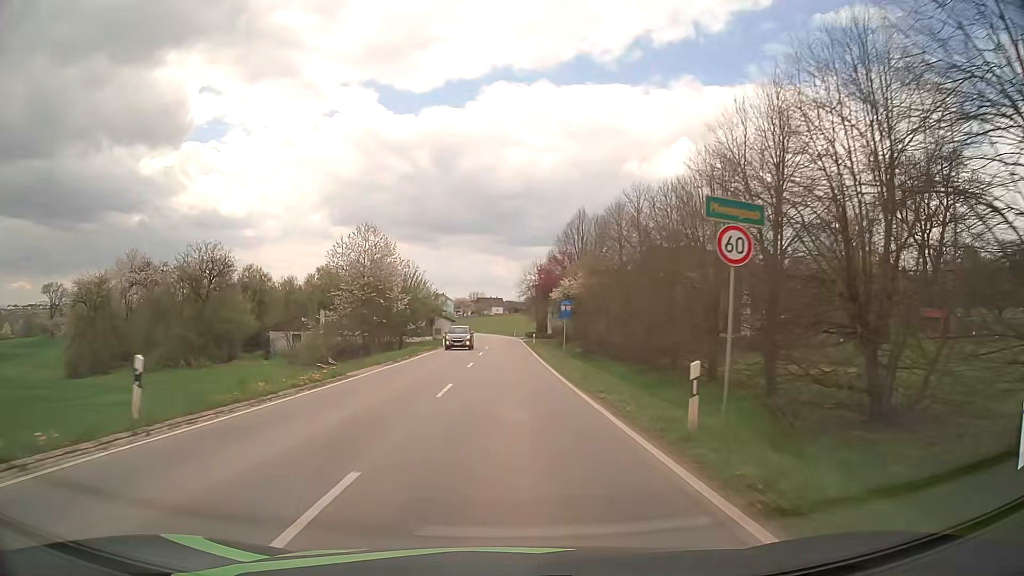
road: tertiary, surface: asphalt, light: Day
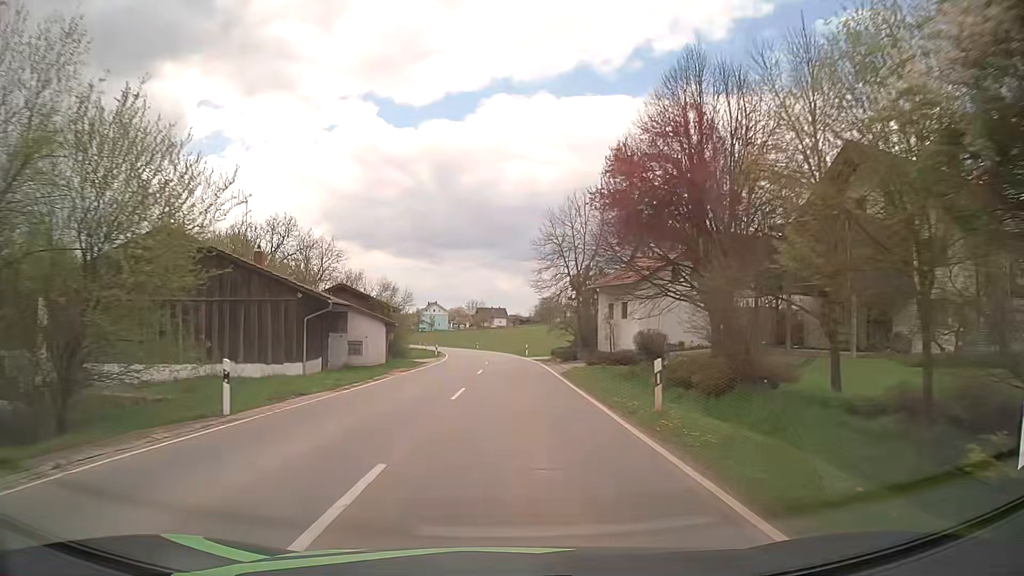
(-0.2, +47.1) m; -1°
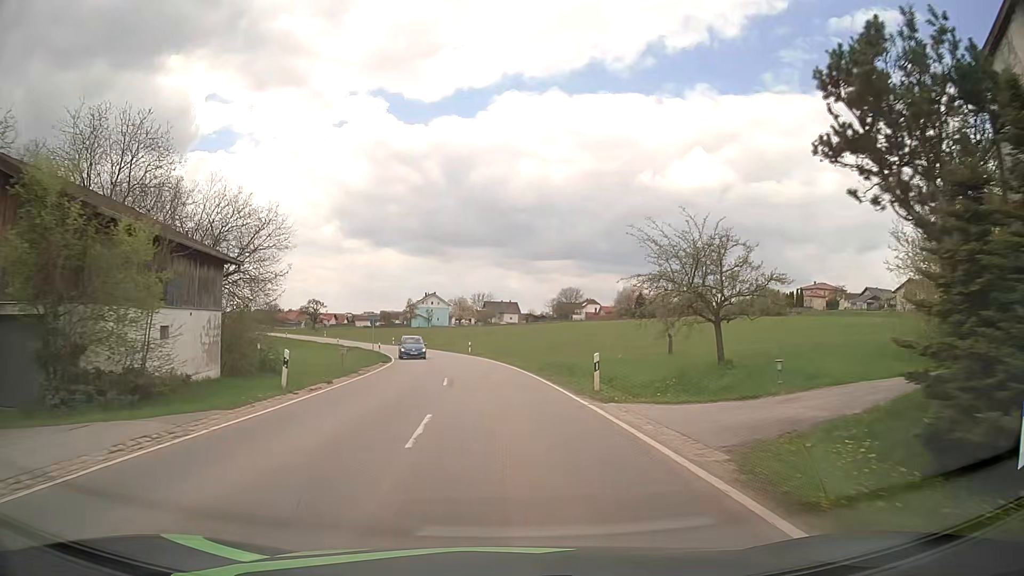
(-0.1, +43.3) m; 0°
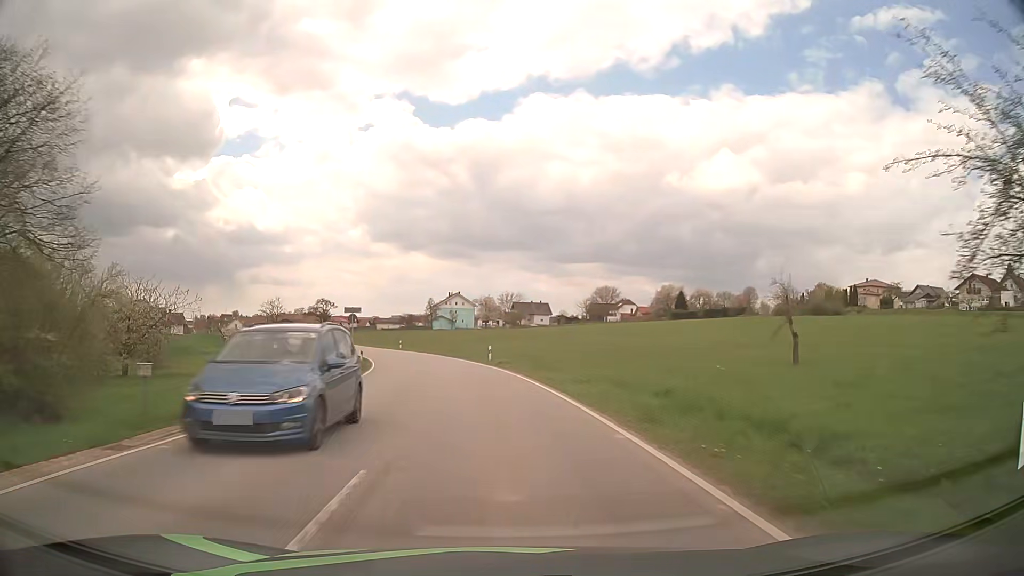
(-0.4, +17.4) m; -3°
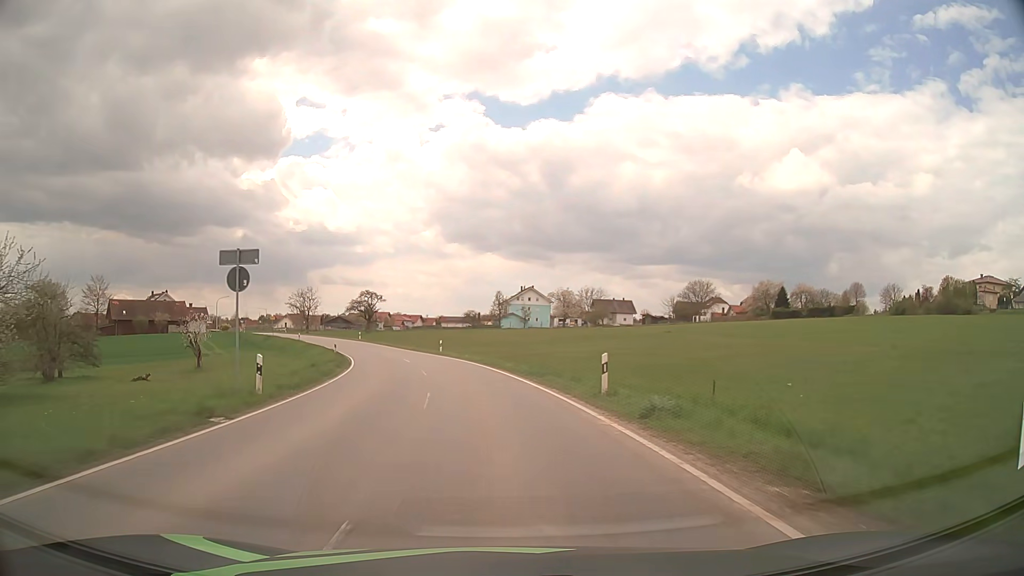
(-1.3, +26.3) m; -6°
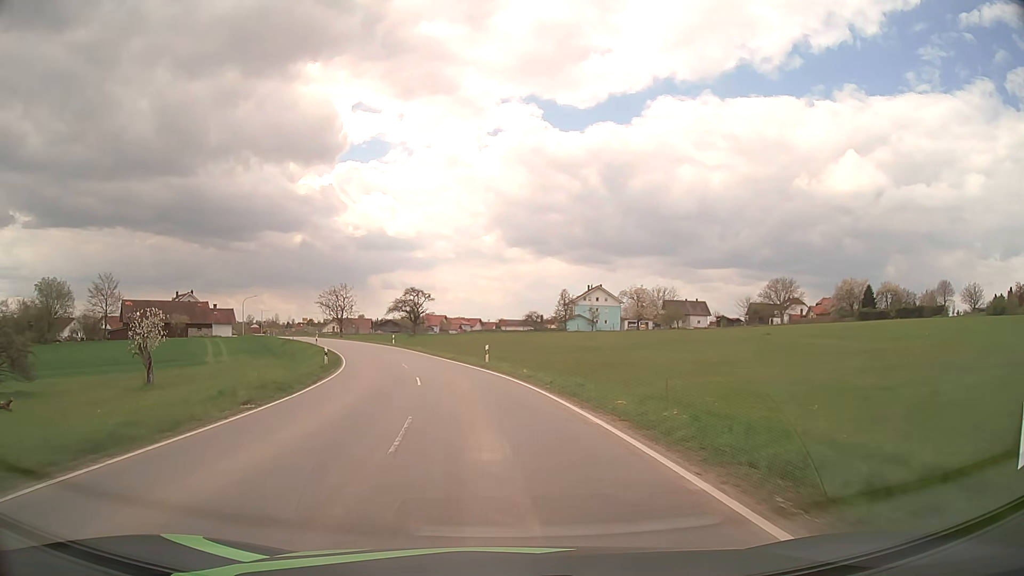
(-0.7, +17.2) m; -5°
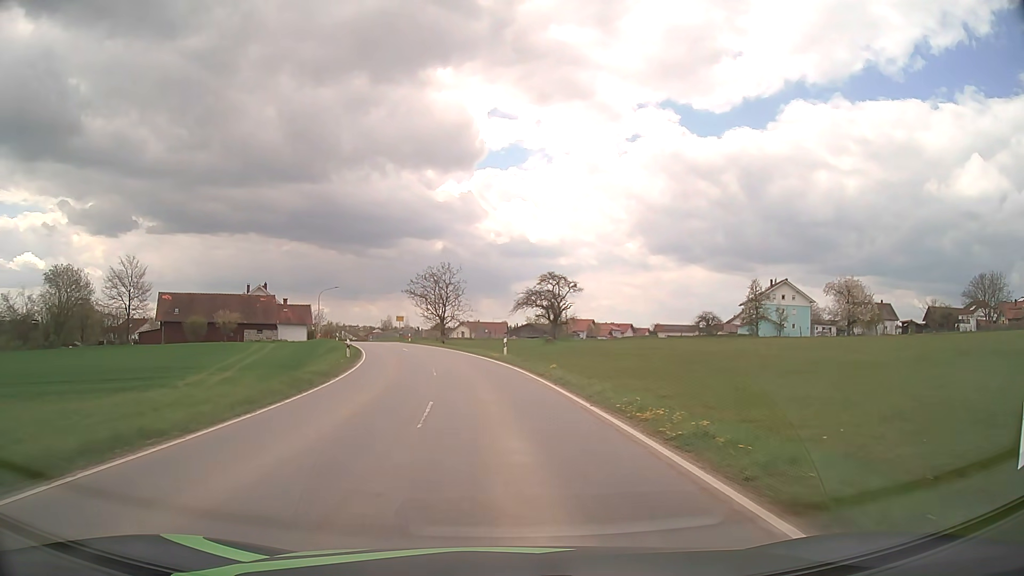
(-3.7, +33.8) m; -12°
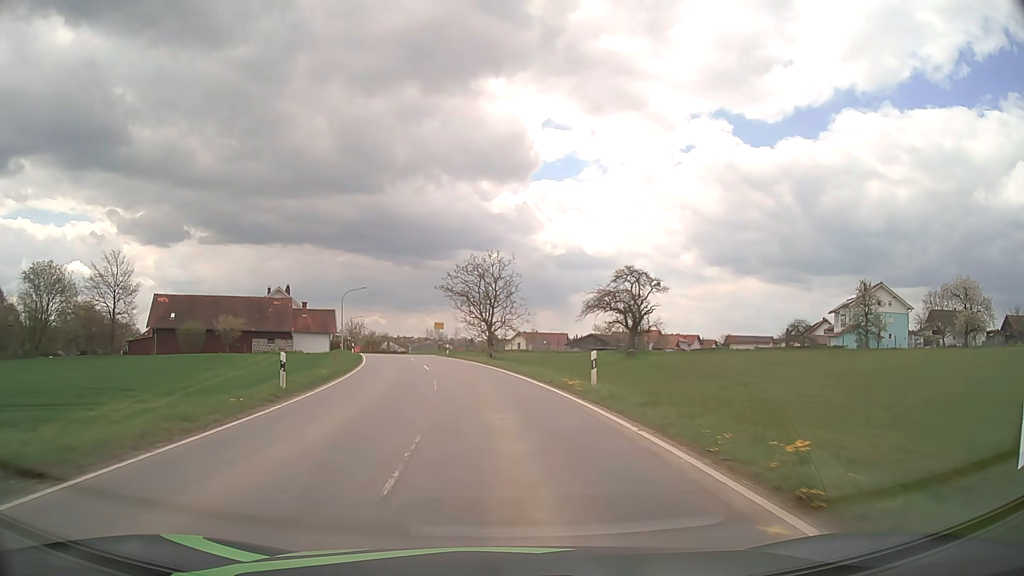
(-0.7, +16.9) m; -5°
